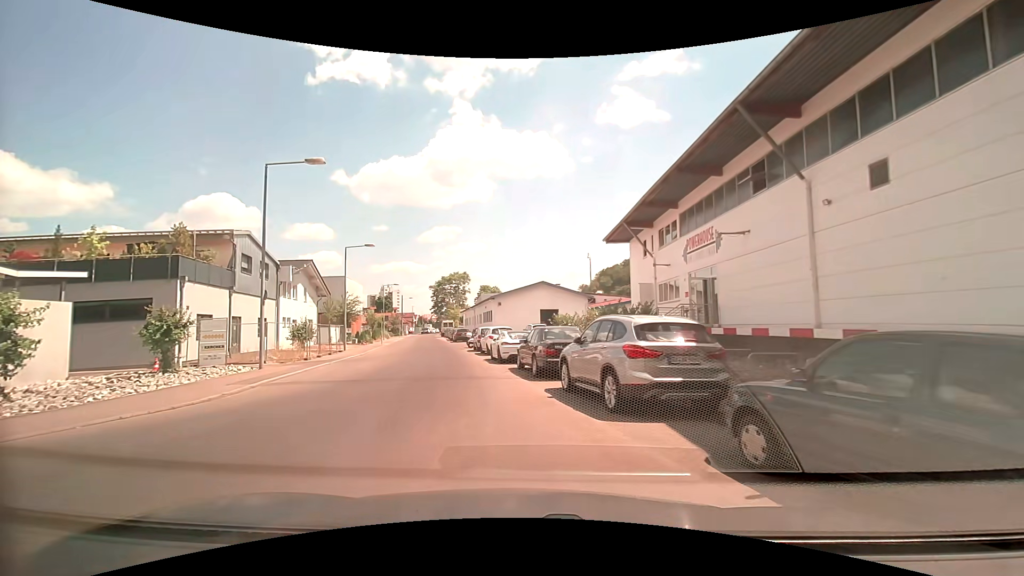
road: unclassified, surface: asphalt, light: Day
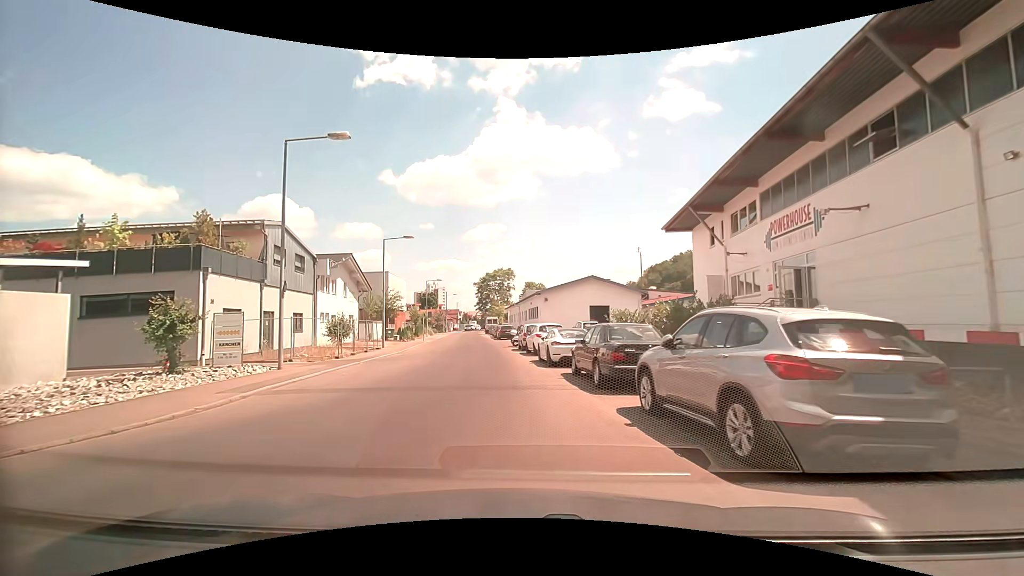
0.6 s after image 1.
(-0.1, +2.9) m; -7°
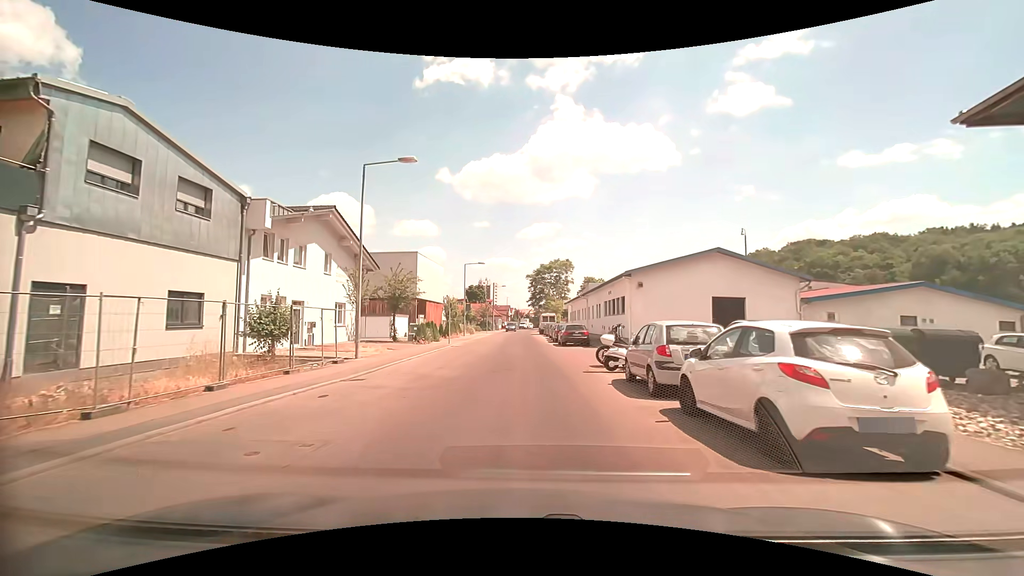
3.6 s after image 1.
(-1.1, +17.8) m; -6°
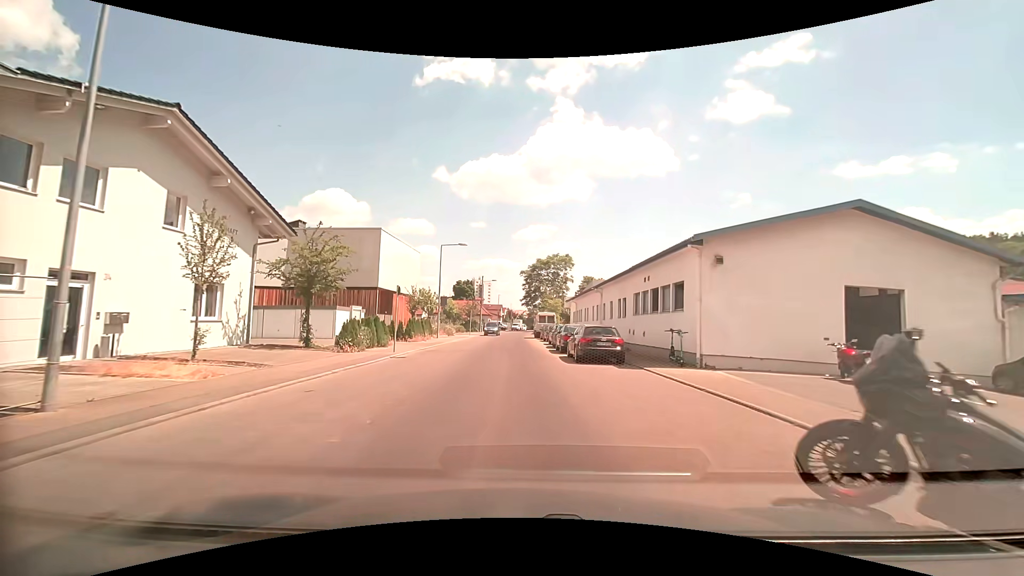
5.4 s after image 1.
(+0.3, +13.0) m; +1°
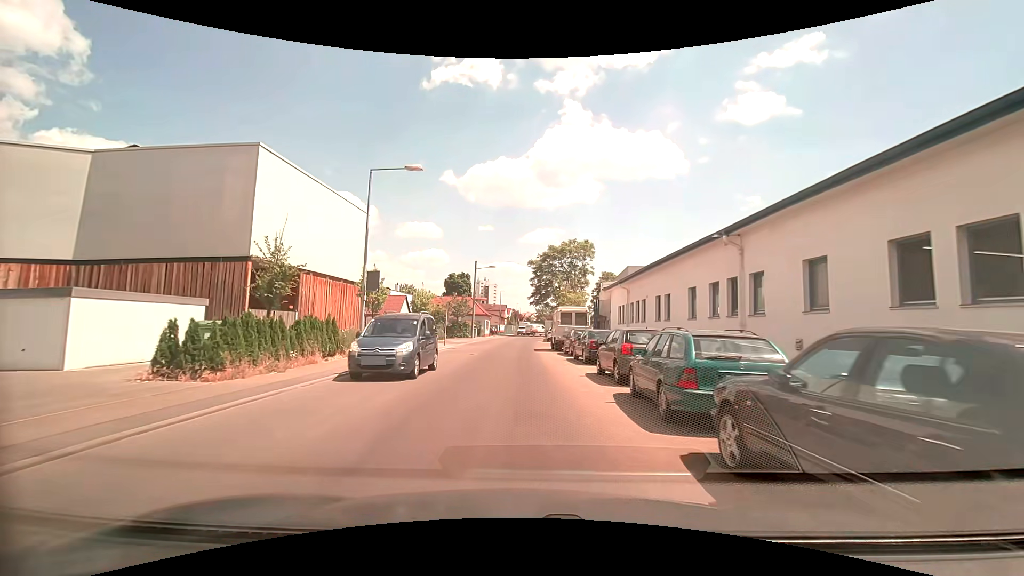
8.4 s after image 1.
(-0.1, +22.4) m; -1°
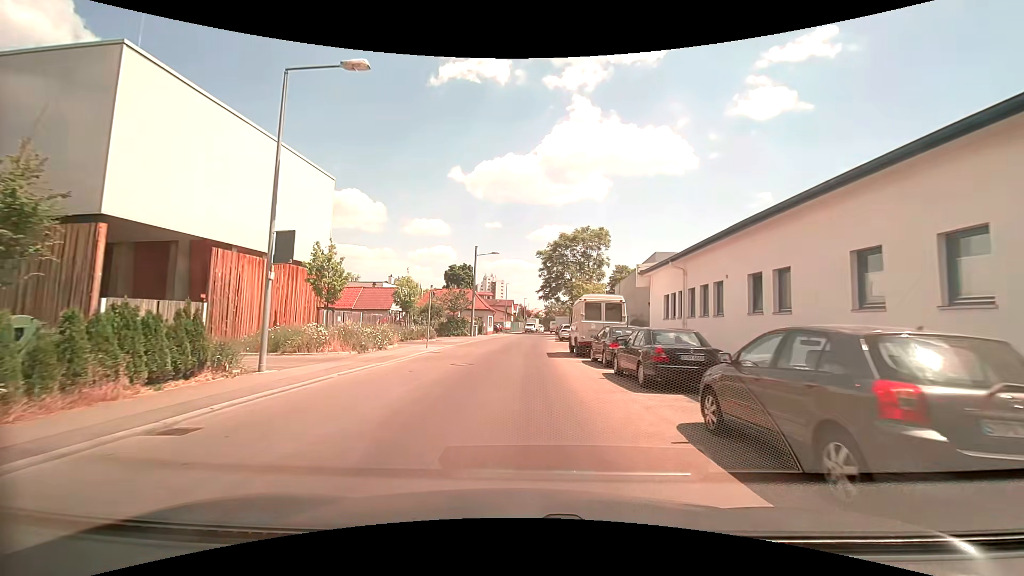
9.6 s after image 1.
(0.0, +8.7) m; -1°
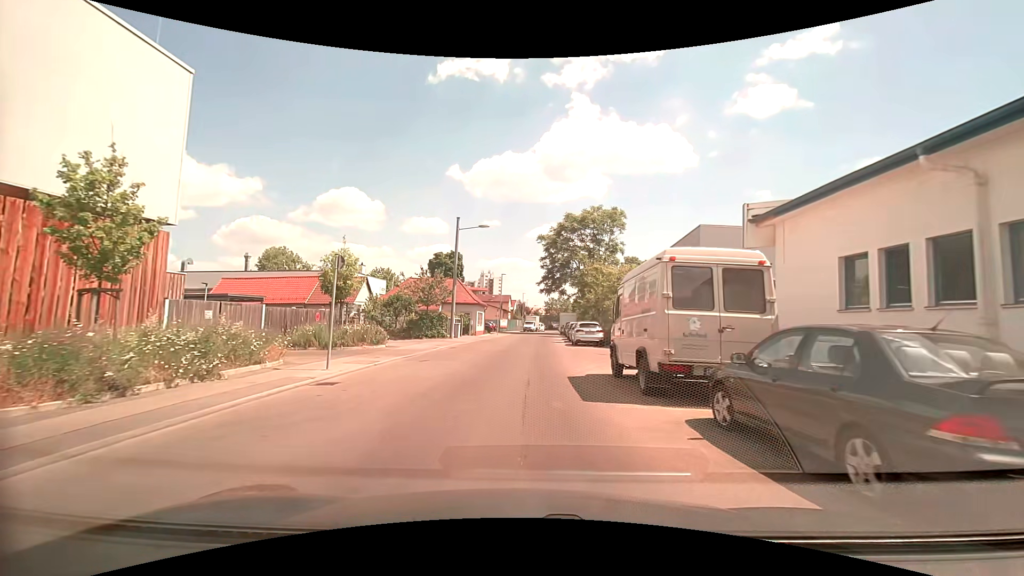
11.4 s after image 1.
(0.0, +12.8) m; 0°
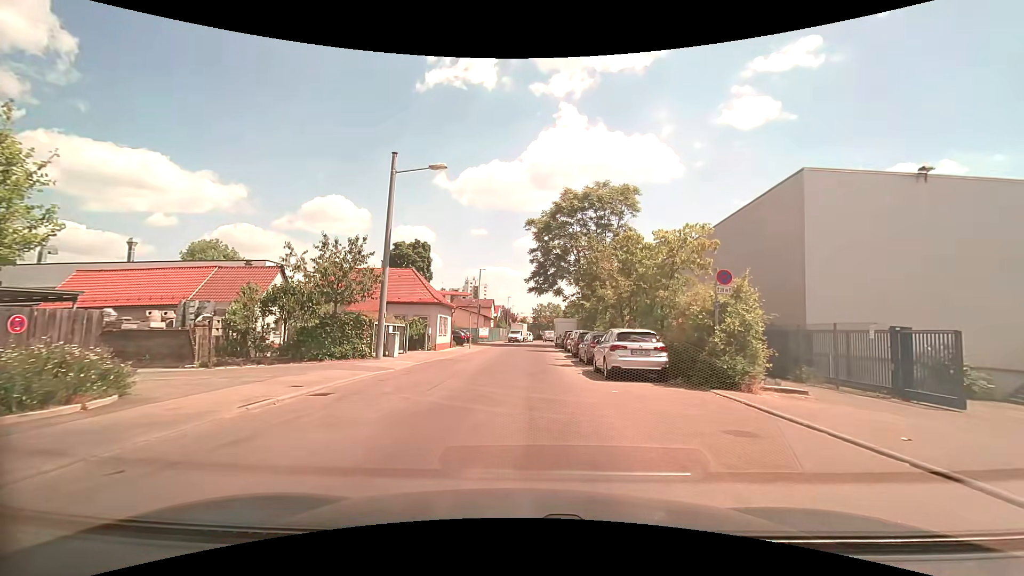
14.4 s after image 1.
(+0.2, +15.3) m; +2°
(0, +10) (0, +20) (0, +30) (0, +40) (+1, +50) (+2, +60) (+4, +70) (+5, +80) (+6, +90) (+6, +100) m
